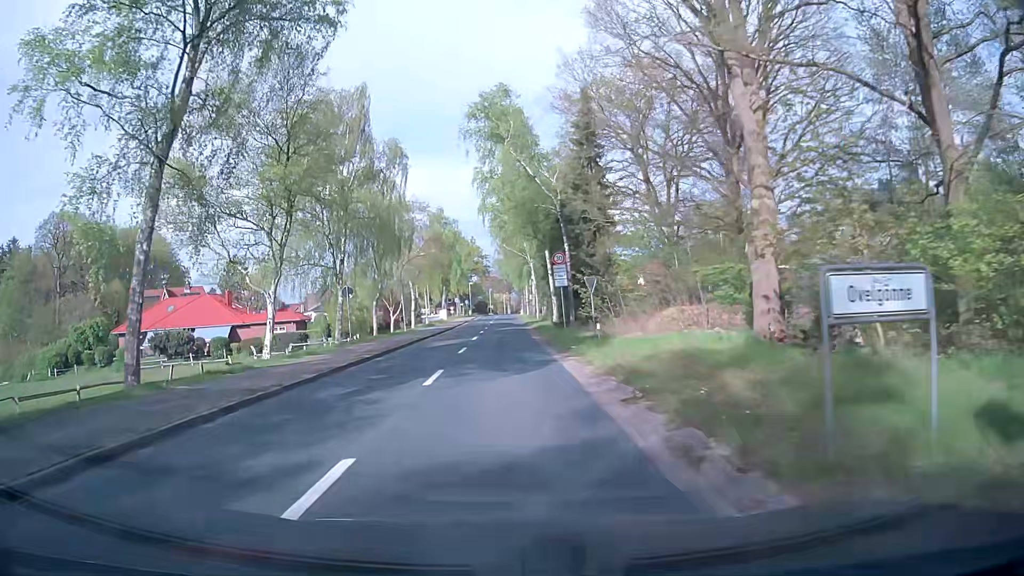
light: Day
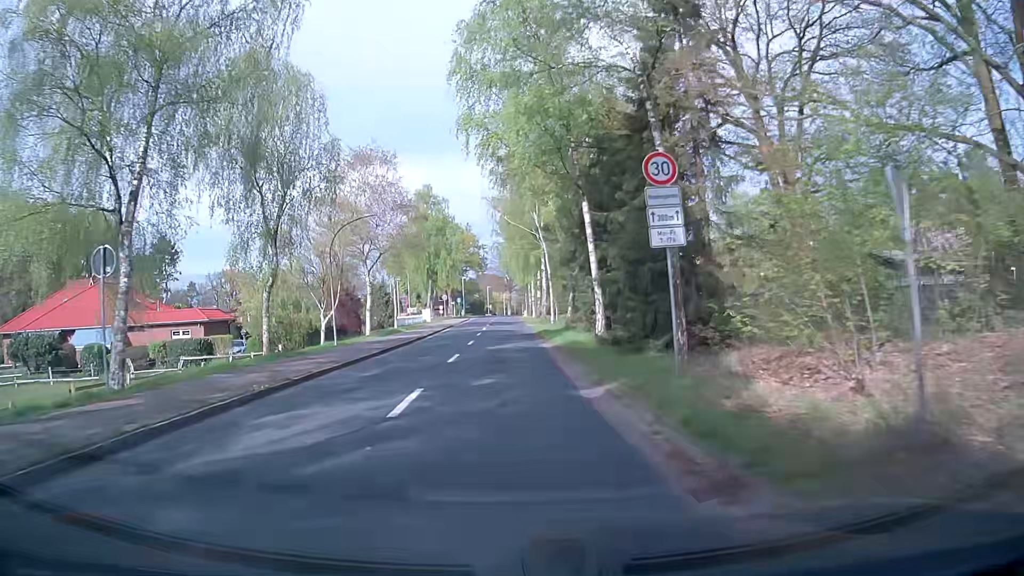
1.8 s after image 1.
(+0.2, +21.5) m; +2°
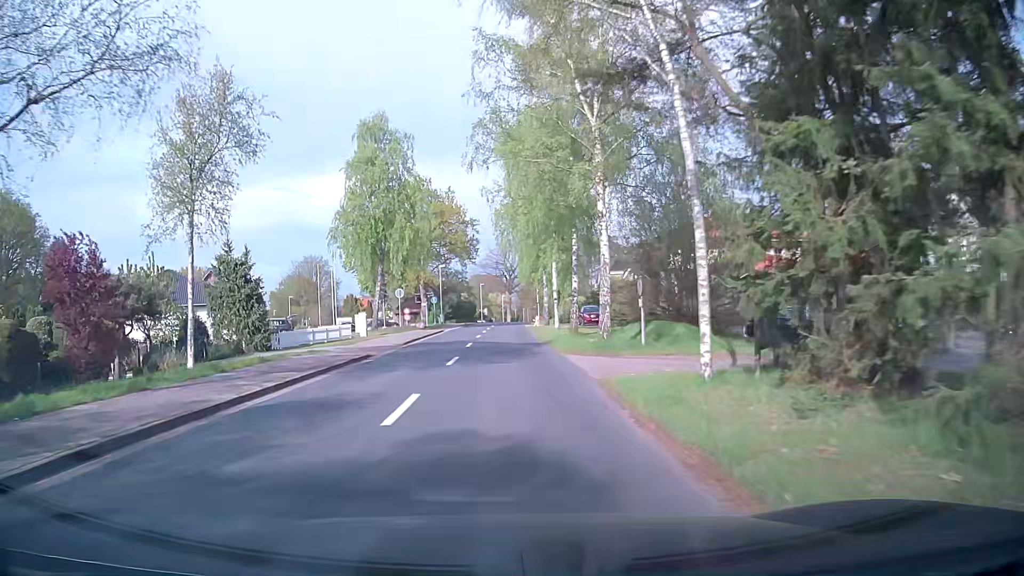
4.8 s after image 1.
(-0.9, +36.4) m; -1°
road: tertiary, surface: asphalt
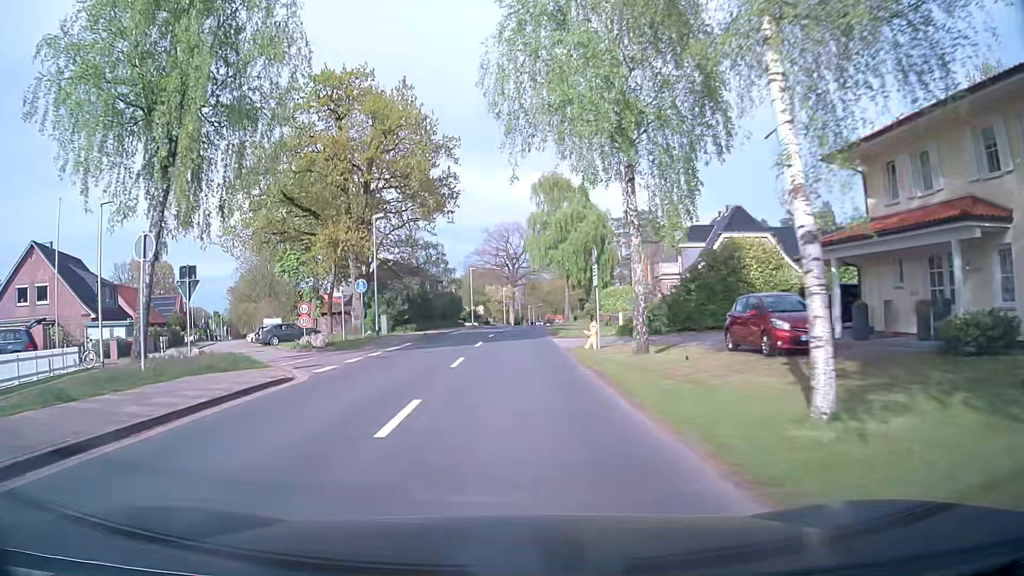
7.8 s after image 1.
(-0.4, +36.8) m; -1°
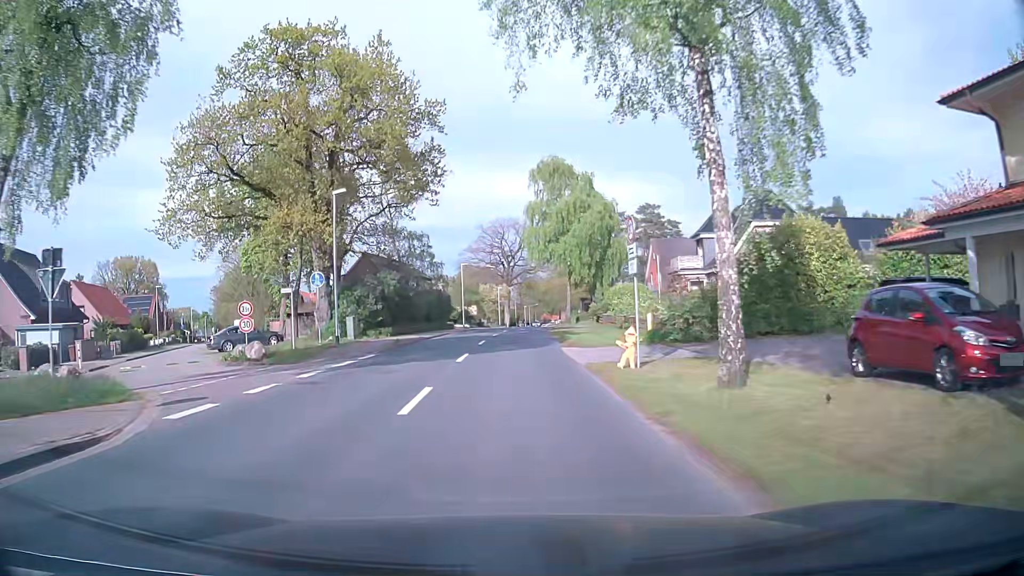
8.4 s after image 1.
(0.0, +7.3) m; 0°
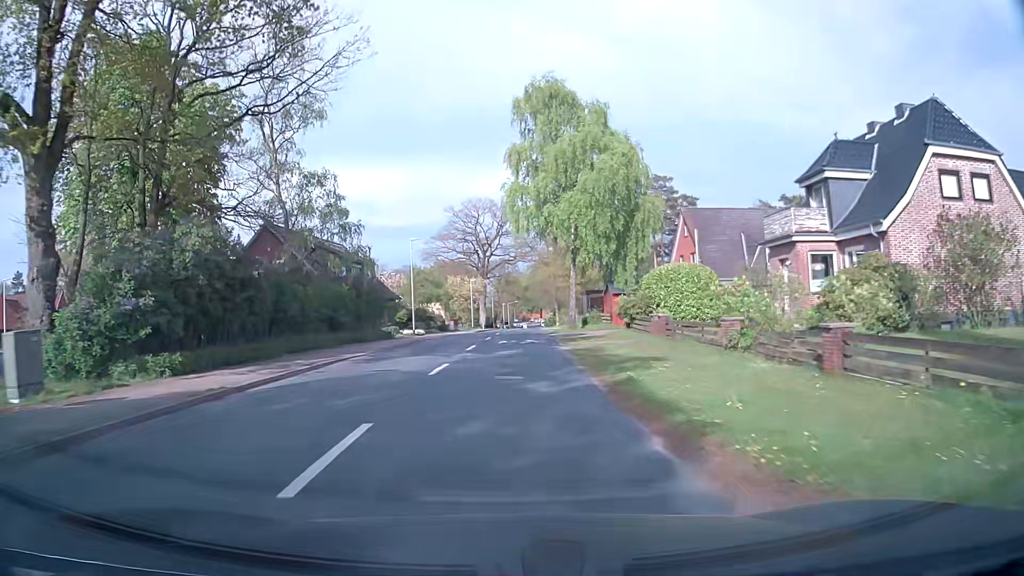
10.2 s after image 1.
(+0.5, +22.0) m; +2°
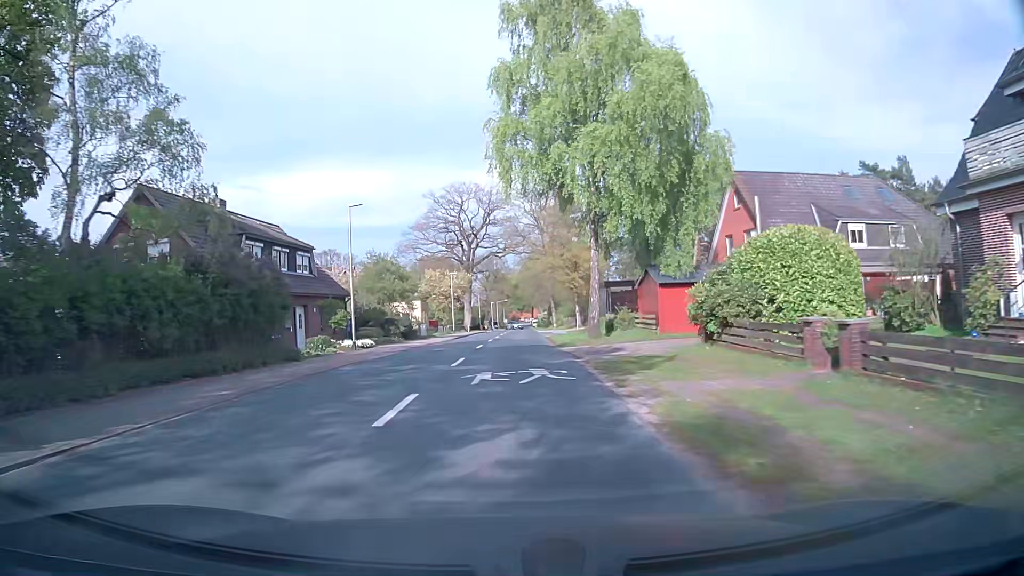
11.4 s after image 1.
(+0.1, +14.7) m; +1°
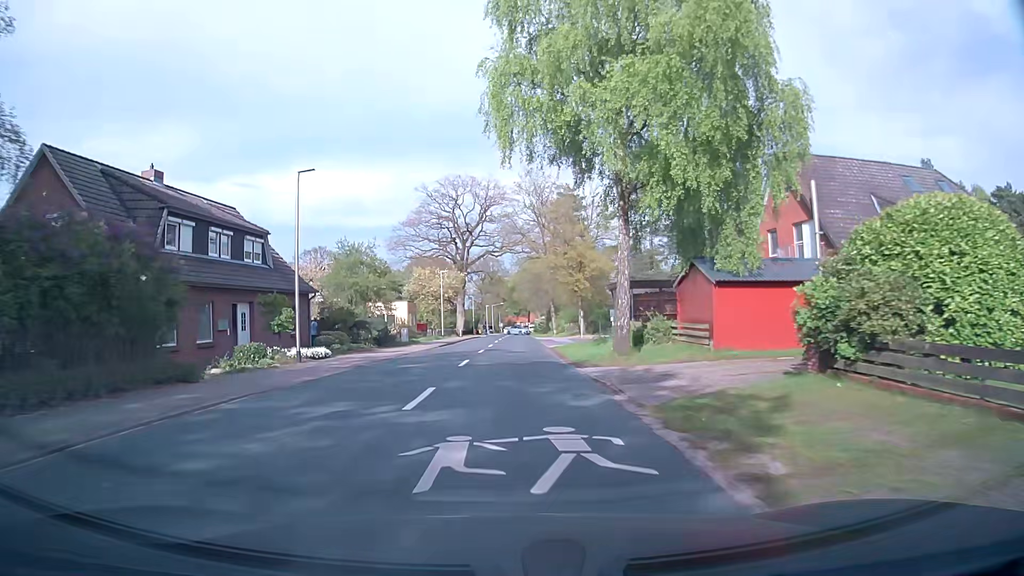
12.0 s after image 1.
(-0.1, +7.4) m; 0°
(0, +10) (0, +20) (0, +30) (0, +40) (+1, +50) (+1, +60) (+1, +70) (+1, +80) (+1, +90) (+1, +100) m
